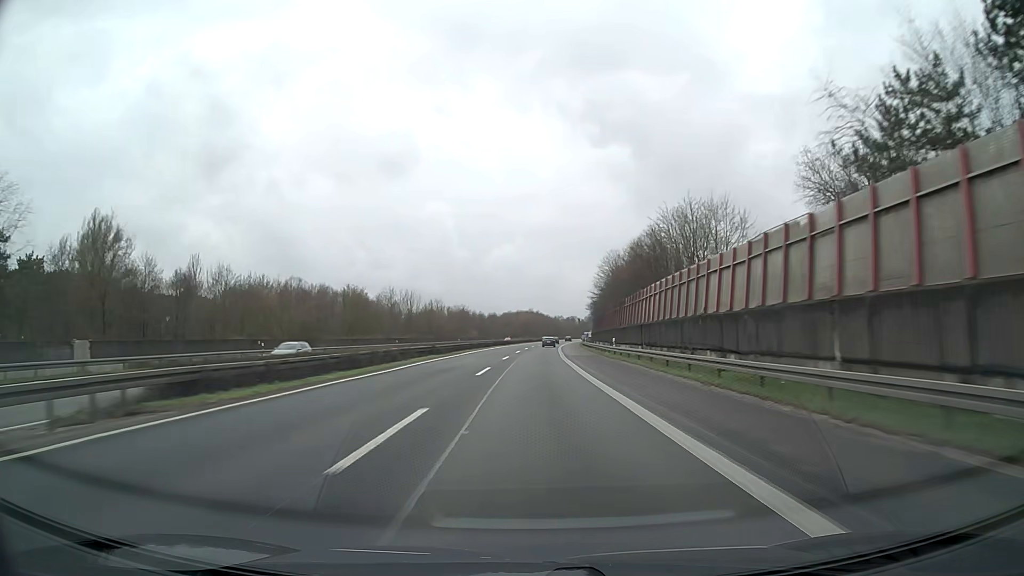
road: motorway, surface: asphalt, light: Day
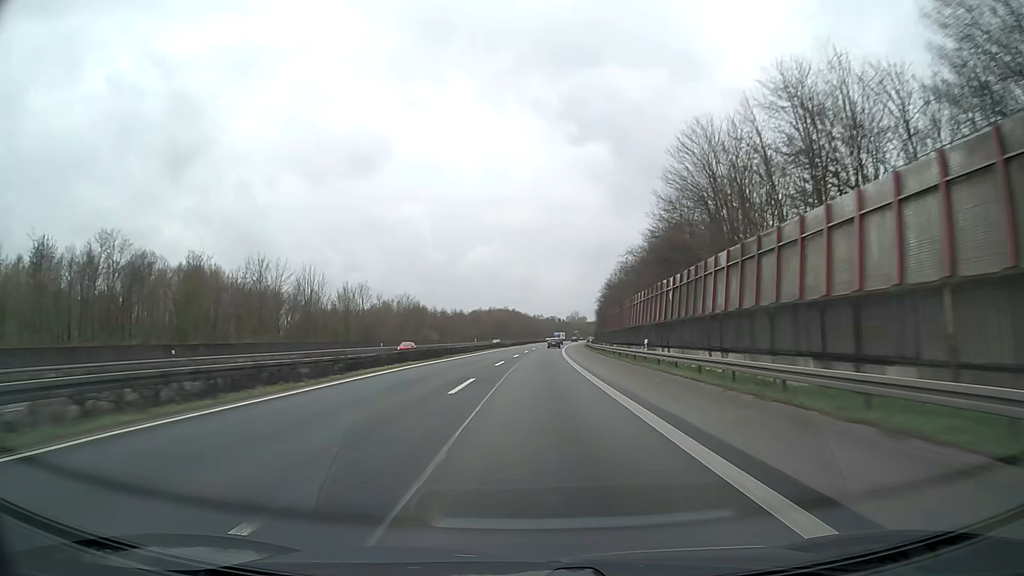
(+0.8, +61.9) m; +2°
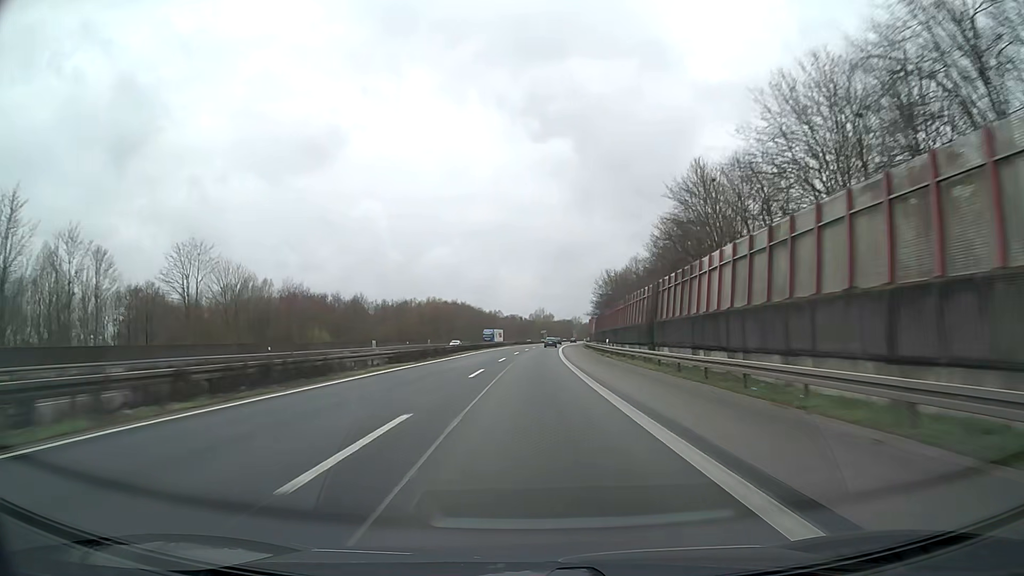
(+2.2, +82.5) m; +3°
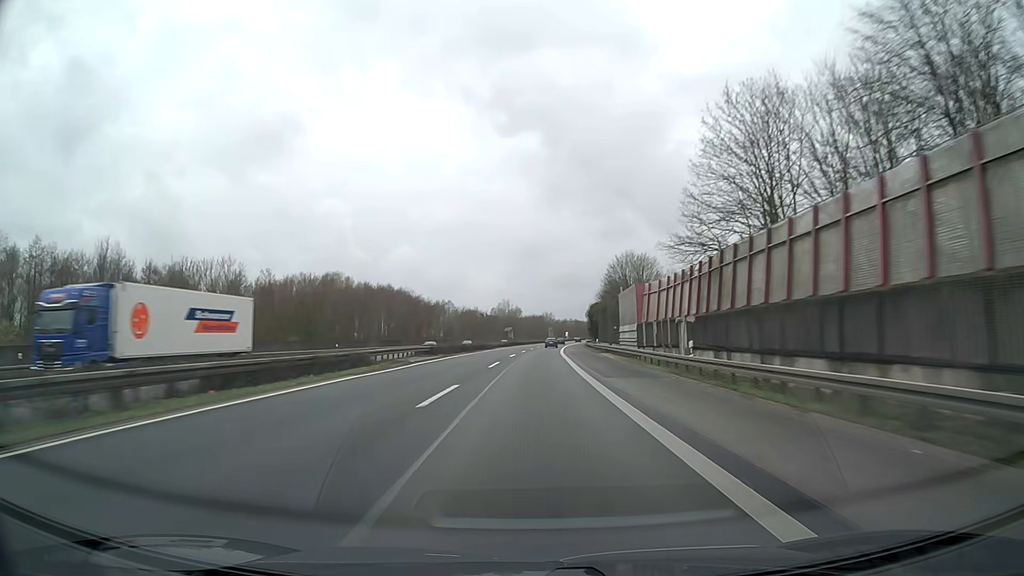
(+2.6, +82.4) m; +3°
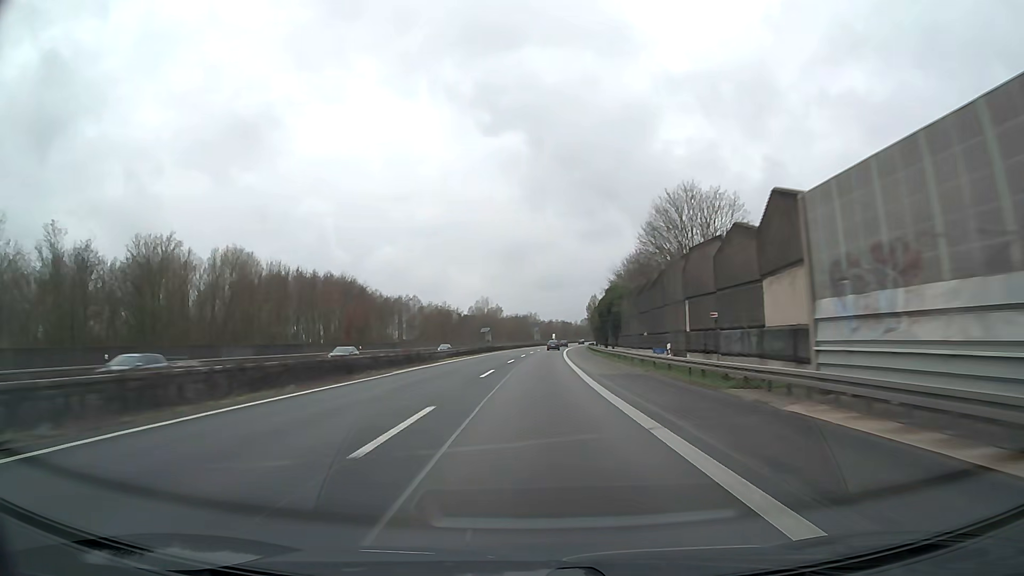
(+0.6, +41.2) m; +2°
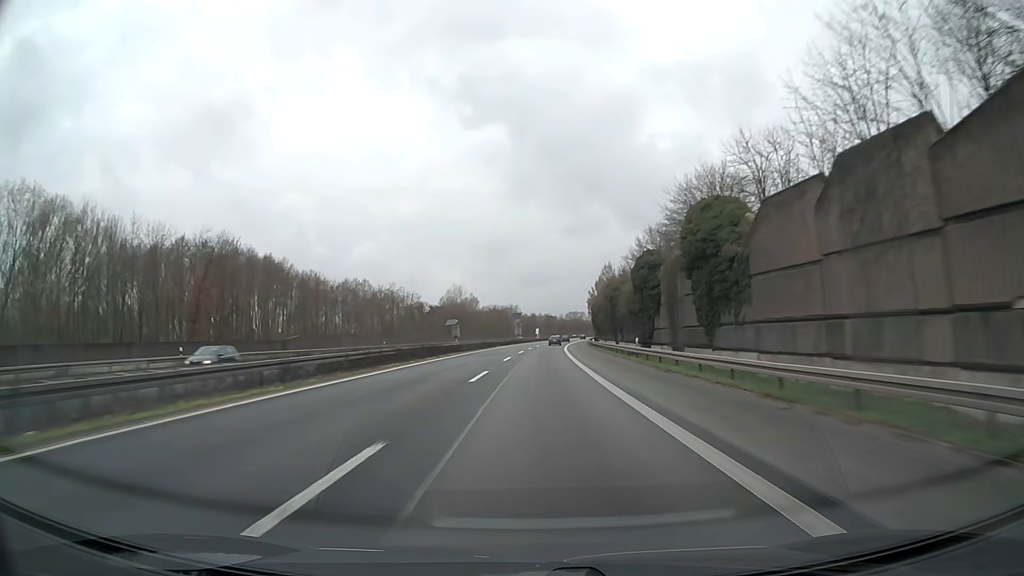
(+0.5, +41.2) m; +1°
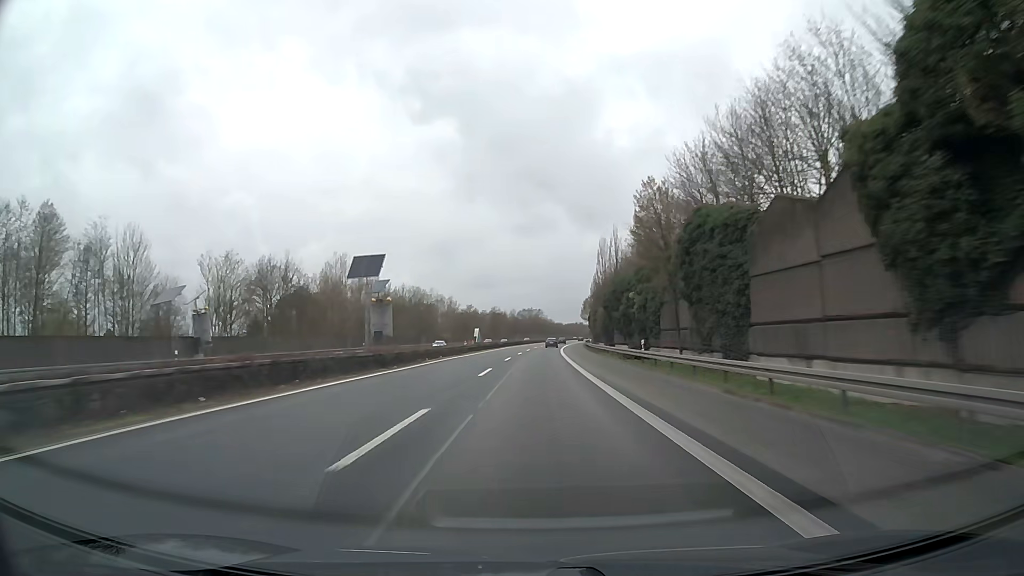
(+4.0, +103.1) m; +4°
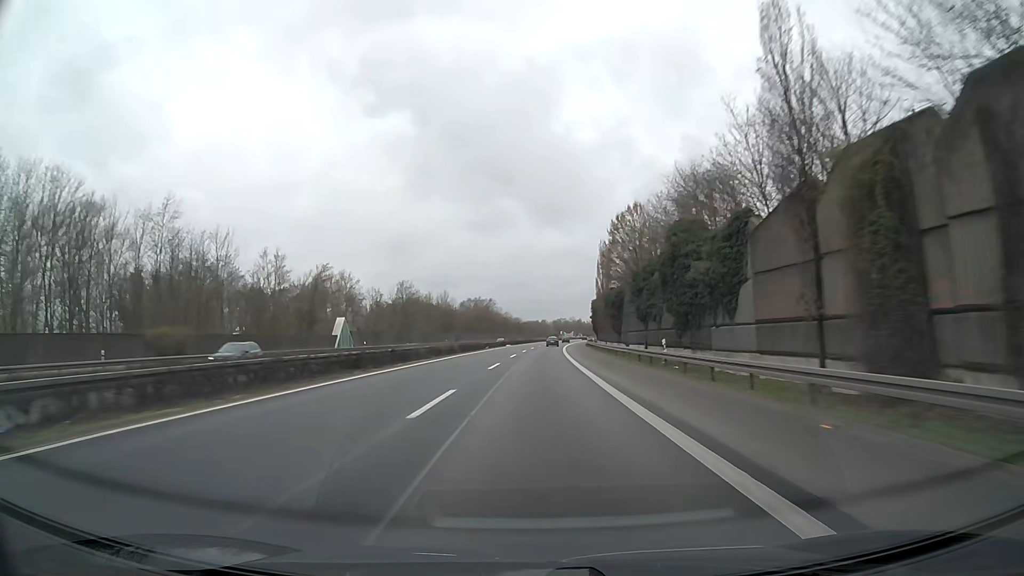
(+3.4, +103.2) m; +4°
(0, +10) (0, +20) (0, +30) (+1, +40) (+1, +50) (+1, +60) (+2, +70) (+2, +80) (+3, +90) (+3, +100) m
